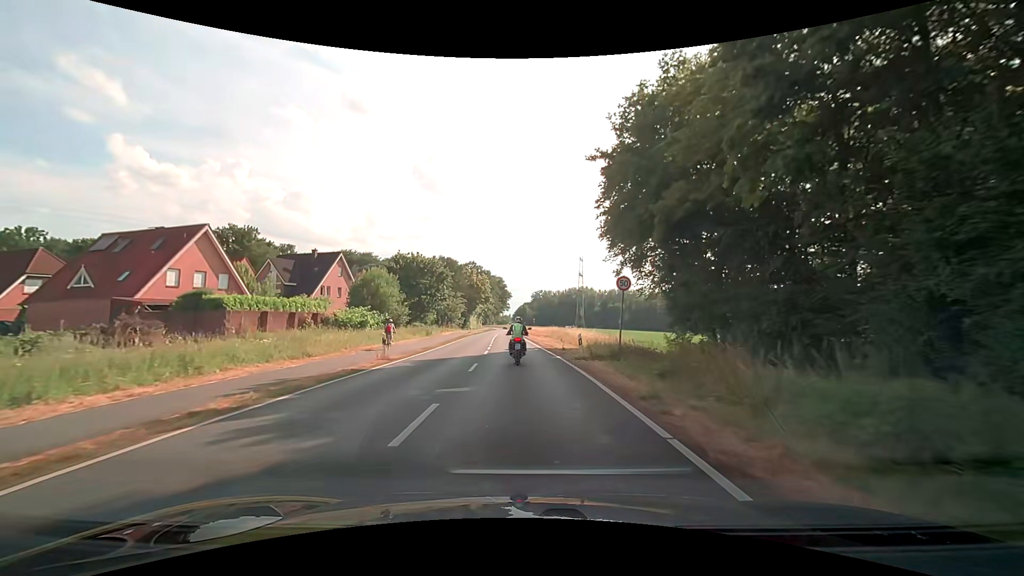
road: tertiary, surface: asphalt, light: Day
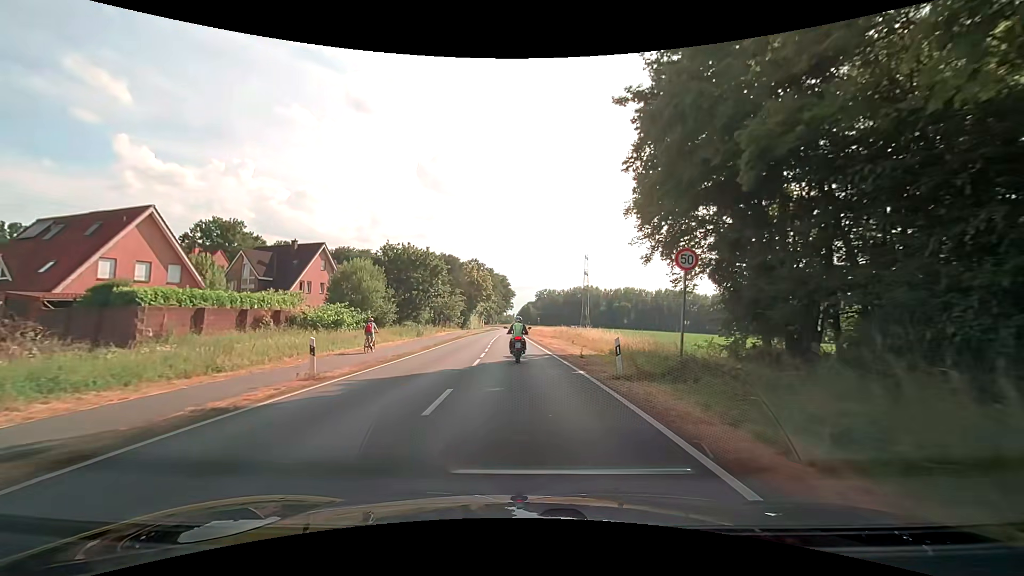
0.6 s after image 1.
(0.0, +7.3) m; 0°
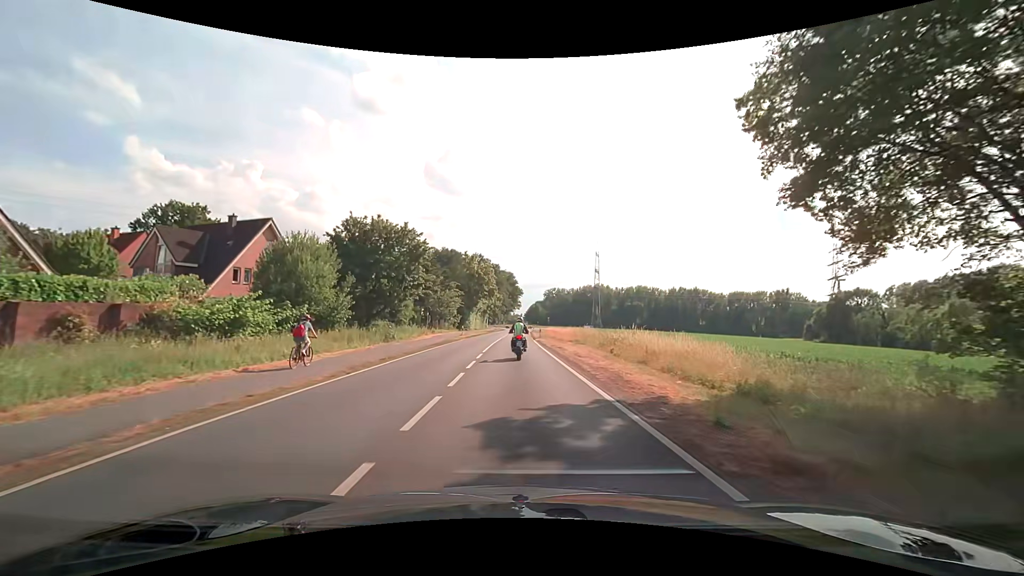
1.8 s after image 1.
(-0.2, +14.7) m; -2°
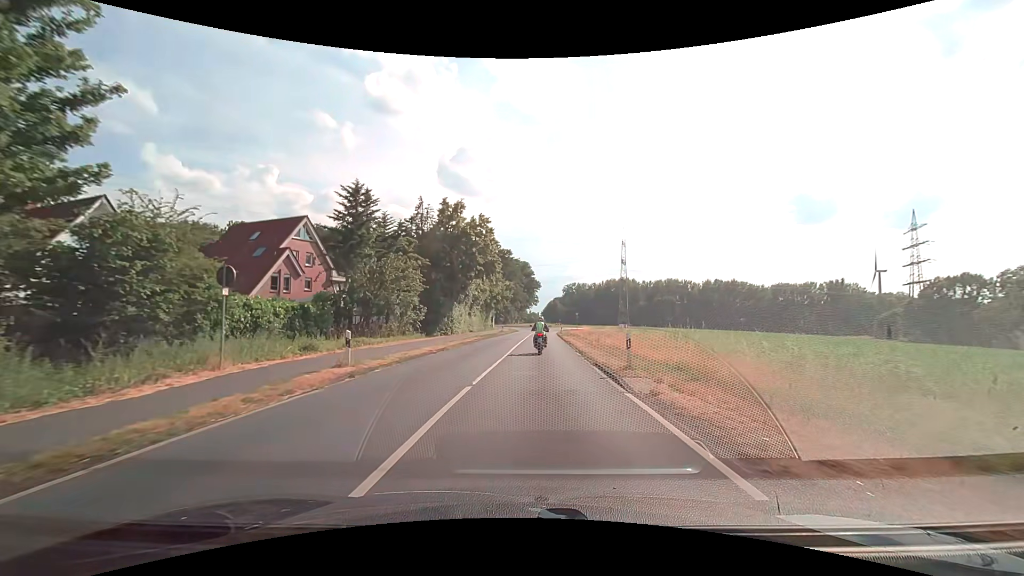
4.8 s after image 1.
(-0.3, +37.1) m; -1°
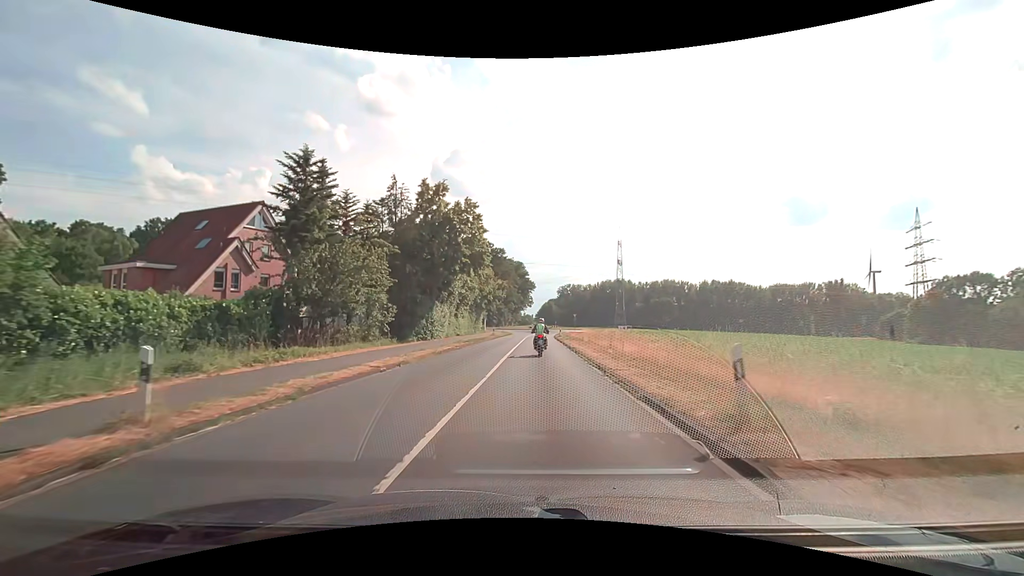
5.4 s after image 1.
(0.0, +7.4) m; 0°
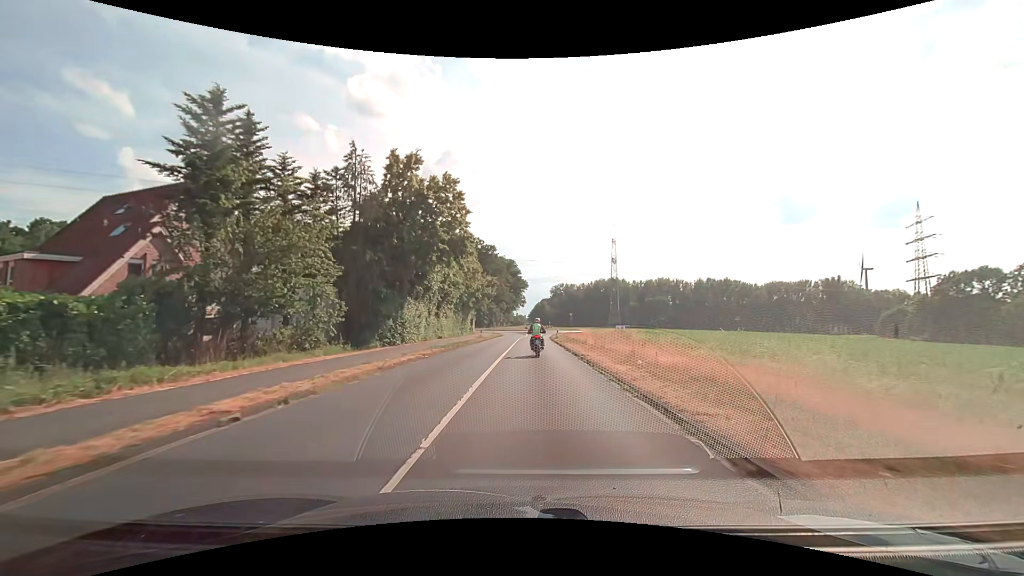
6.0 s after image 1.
(+0.1, +7.5) m; +1°
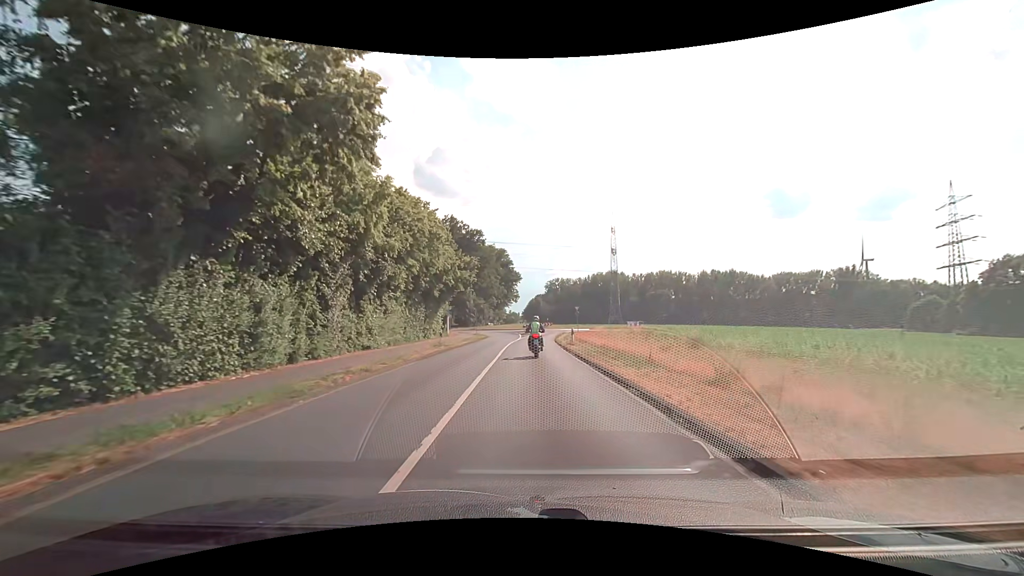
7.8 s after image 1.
(+0.2, +21.6) m; +1°
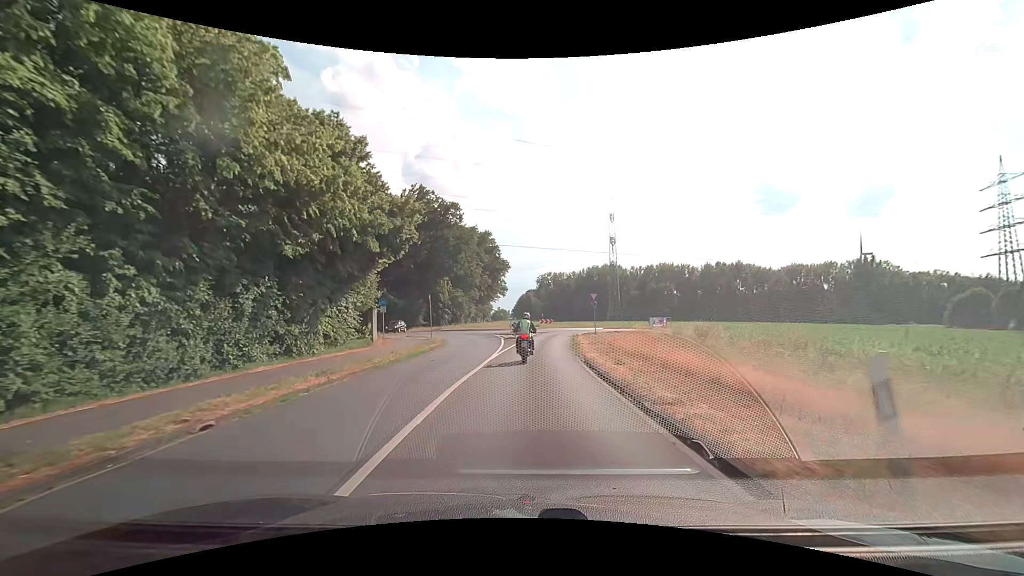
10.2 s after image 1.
(+0.3, +26.1) m; +1°
(0, +10) (0, +20) (+1, +30) (+2, +40) (+5, +50) (+10, +58) (+12, +68) (+11, +77) (+6, +86) (+1, +95) m
